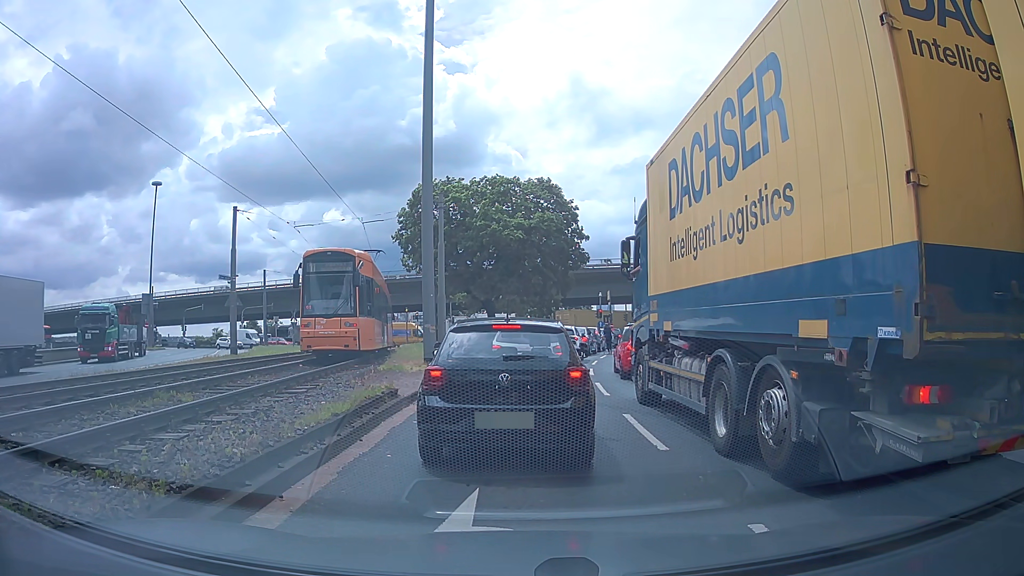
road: primary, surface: asphalt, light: Day
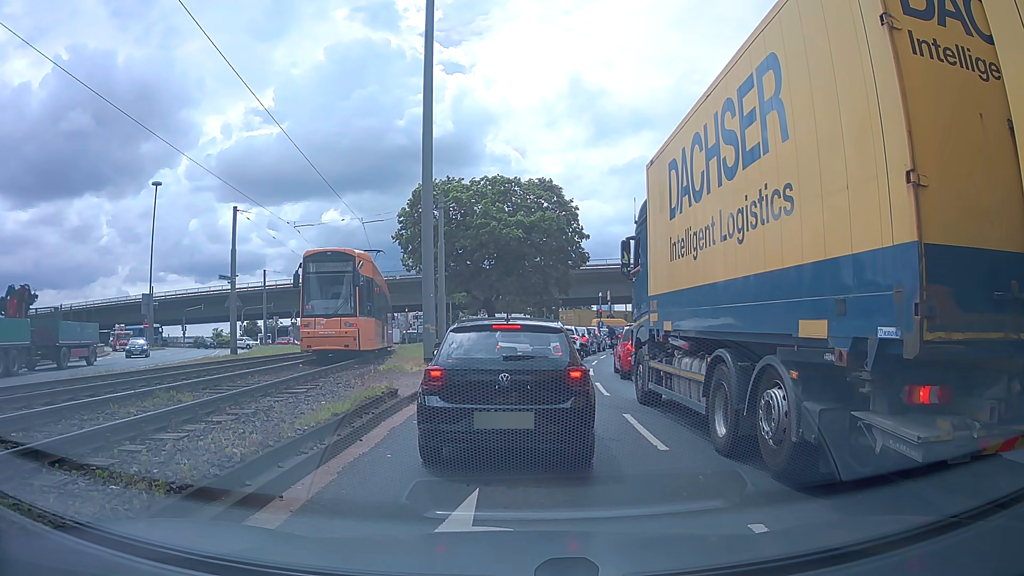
(0.0, 0.0) m; 0°
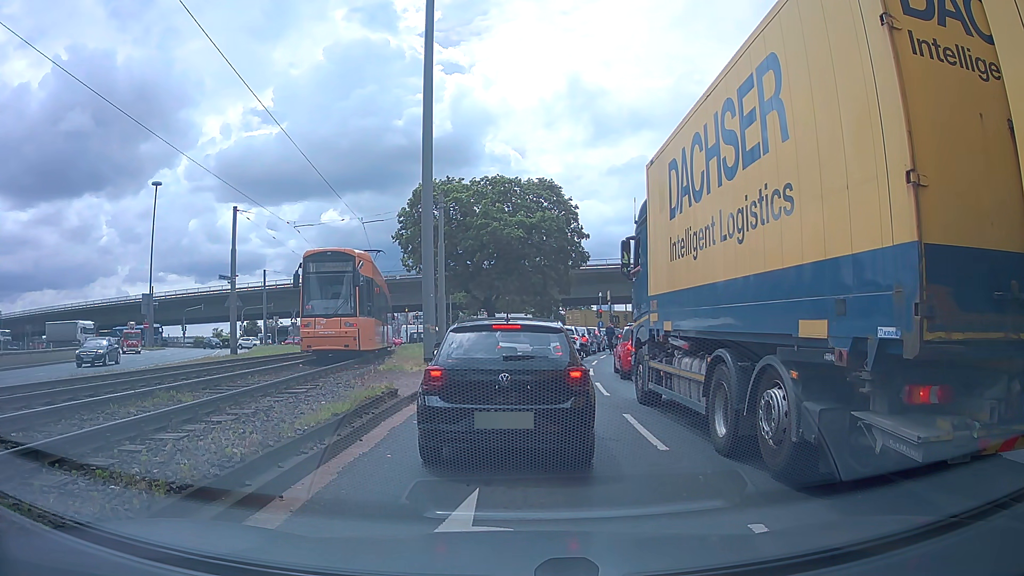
(0.0, 0.0) m; 0°
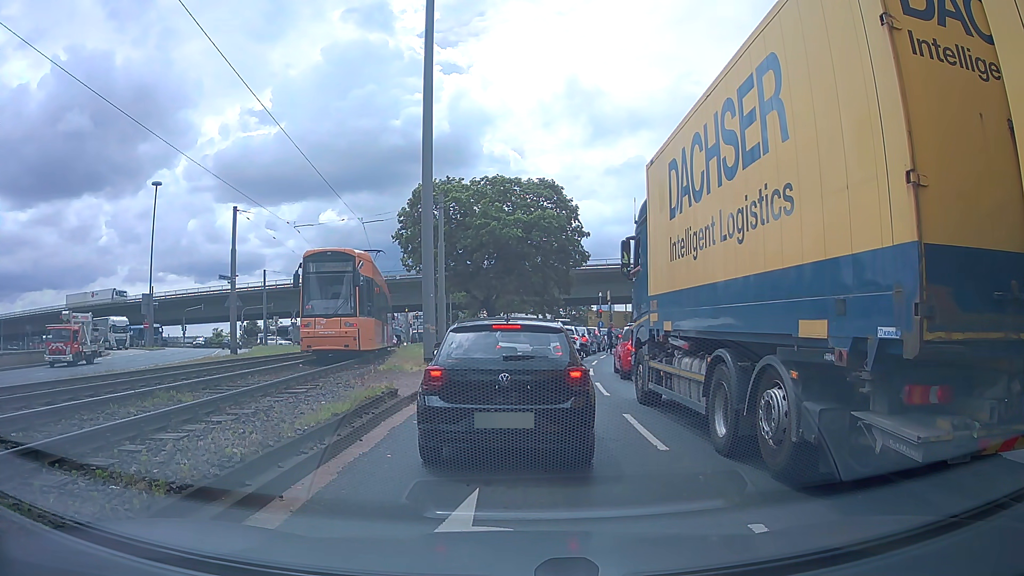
(0.0, 0.0) m; 0°
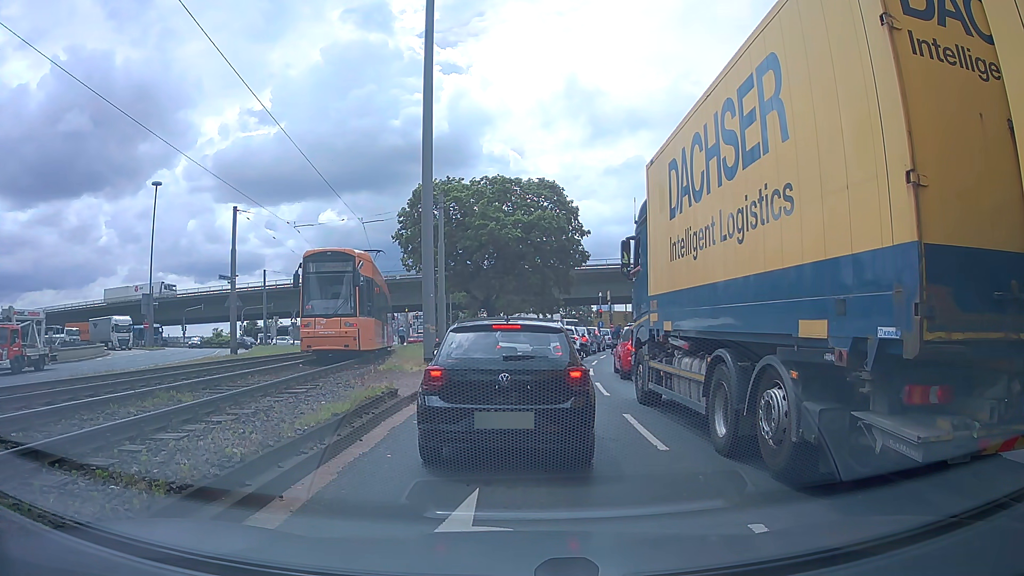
(0.0, 0.0) m; 0°
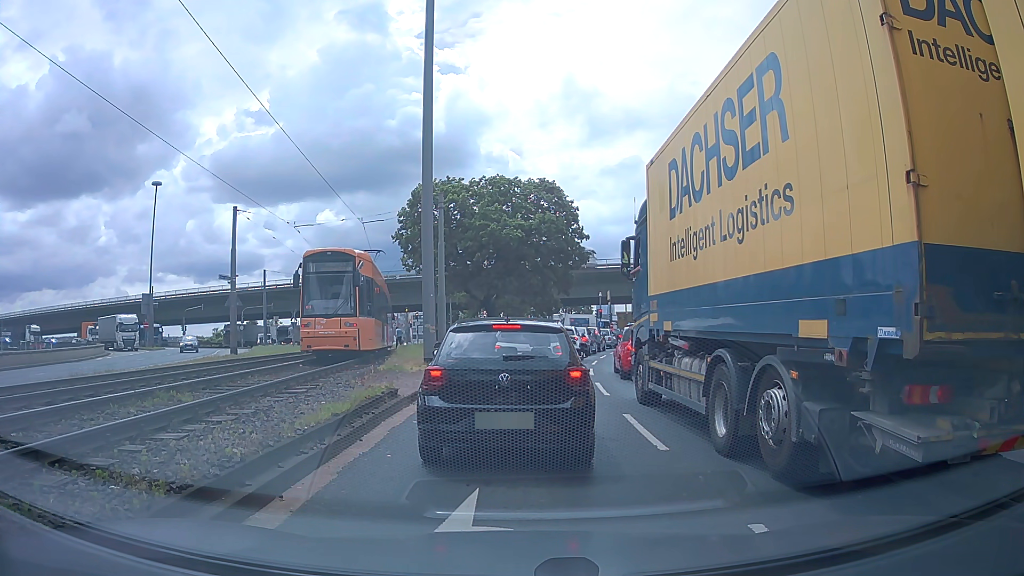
(0.0, 0.0) m; 0°
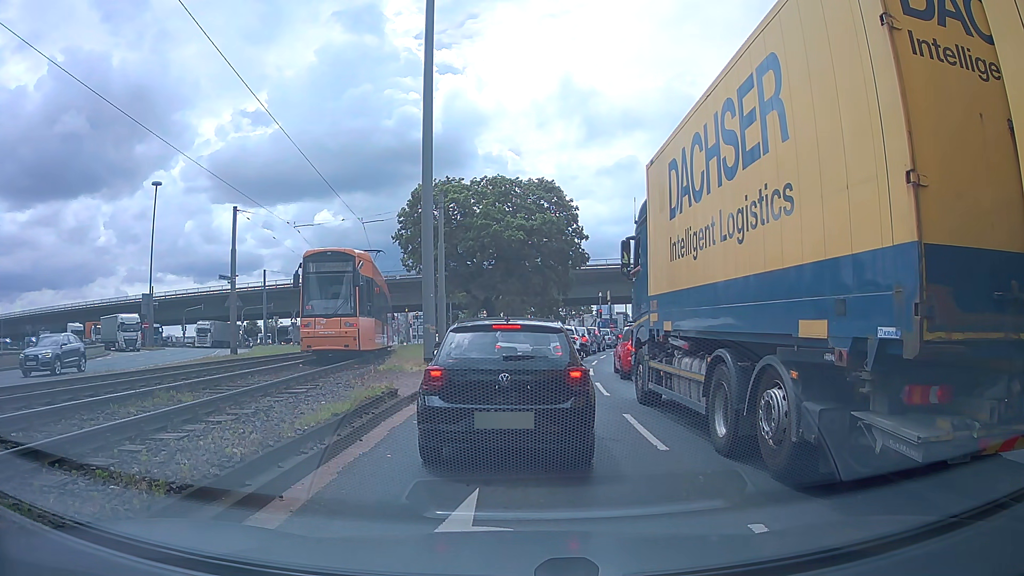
(0.0, 0.0) m; 0°
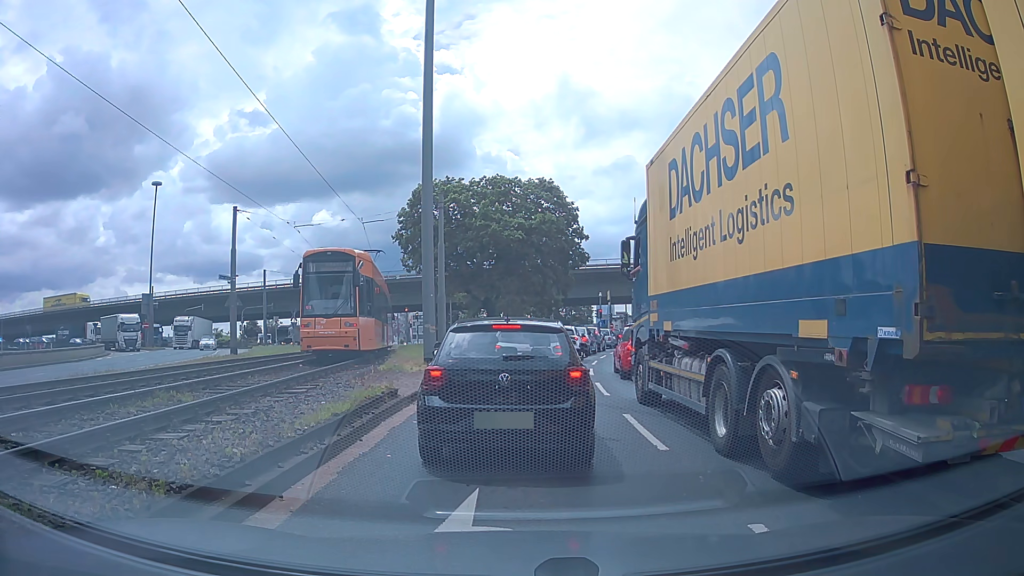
(0.0, 0.0) m; 0°
